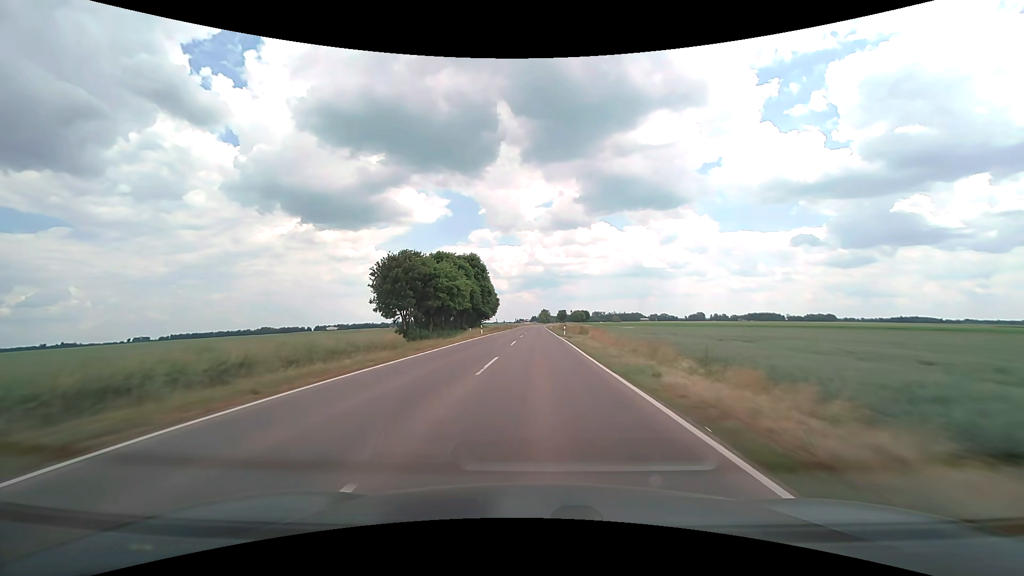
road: tertiary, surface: asphalt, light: Day
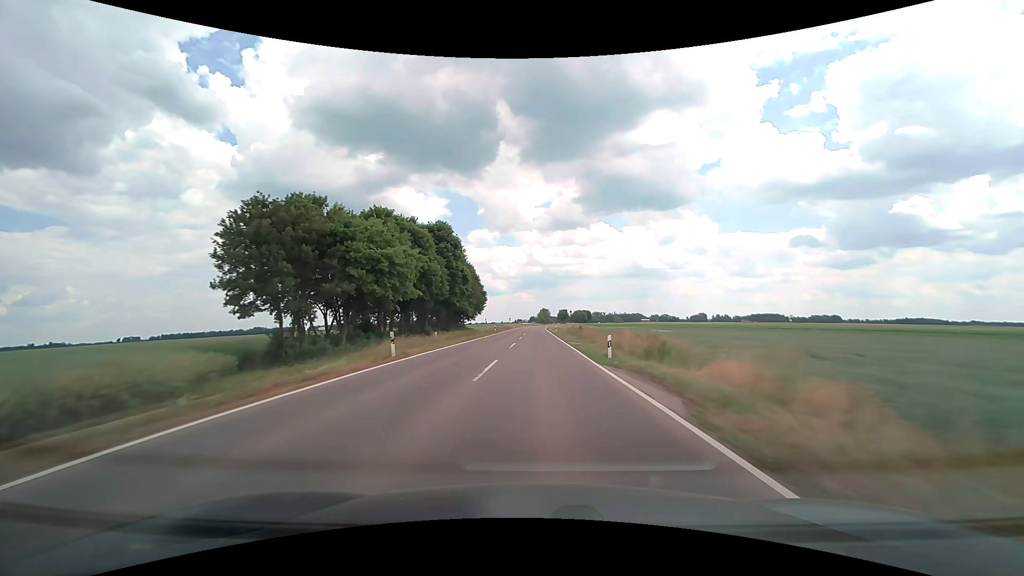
(0.0, +31.2) m; 0°
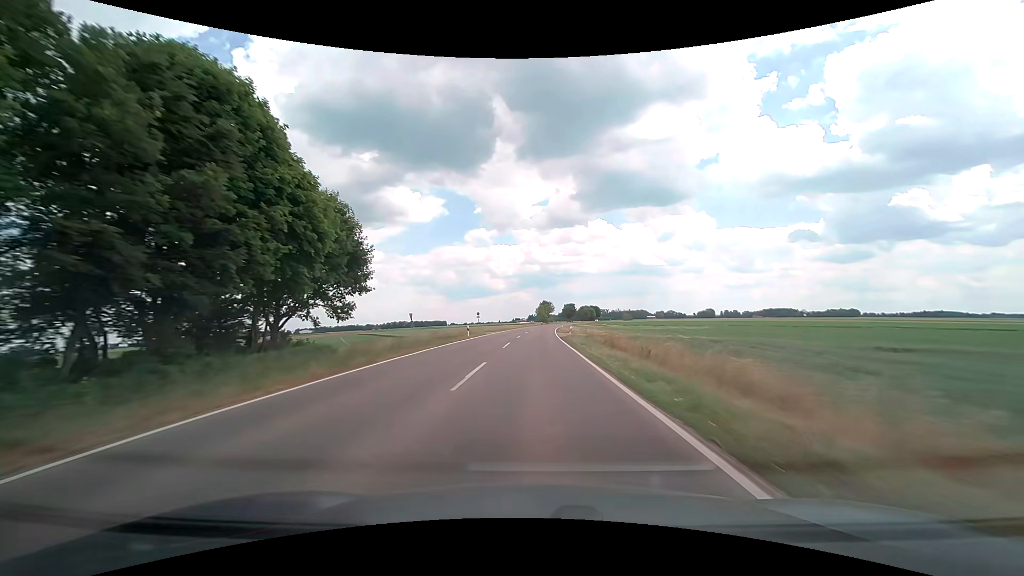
(+0.4, +77.2) m; 0°
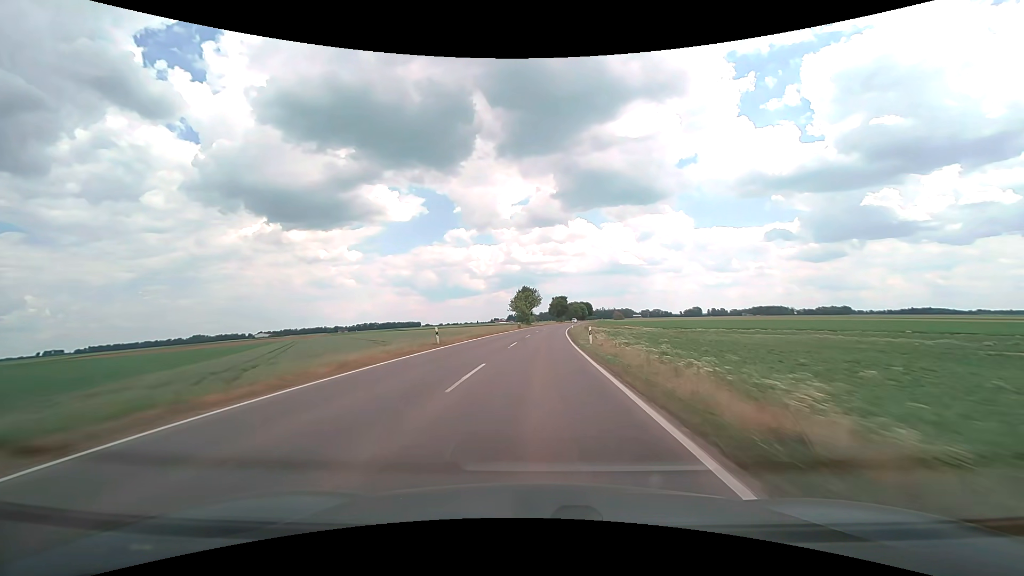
(+1.3, +75.3) m; +2°
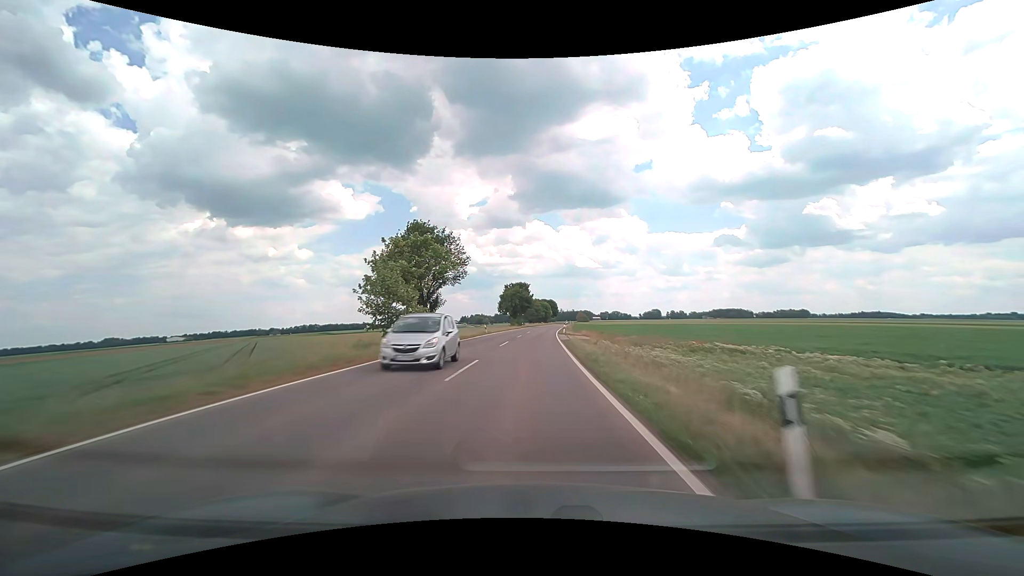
(+3.1, +73.1) m; +5°
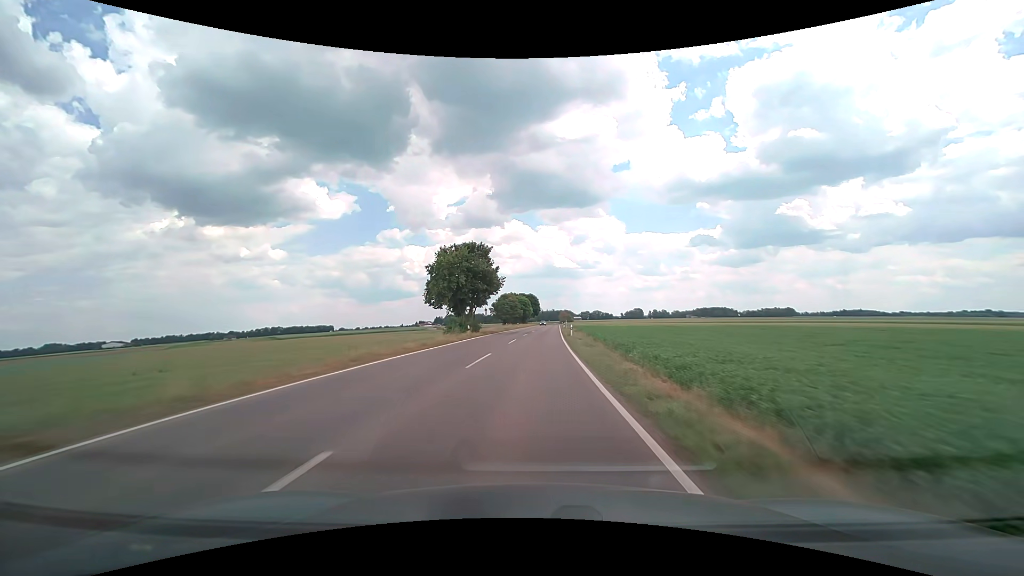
(+1.3, +57.0) m; +3°
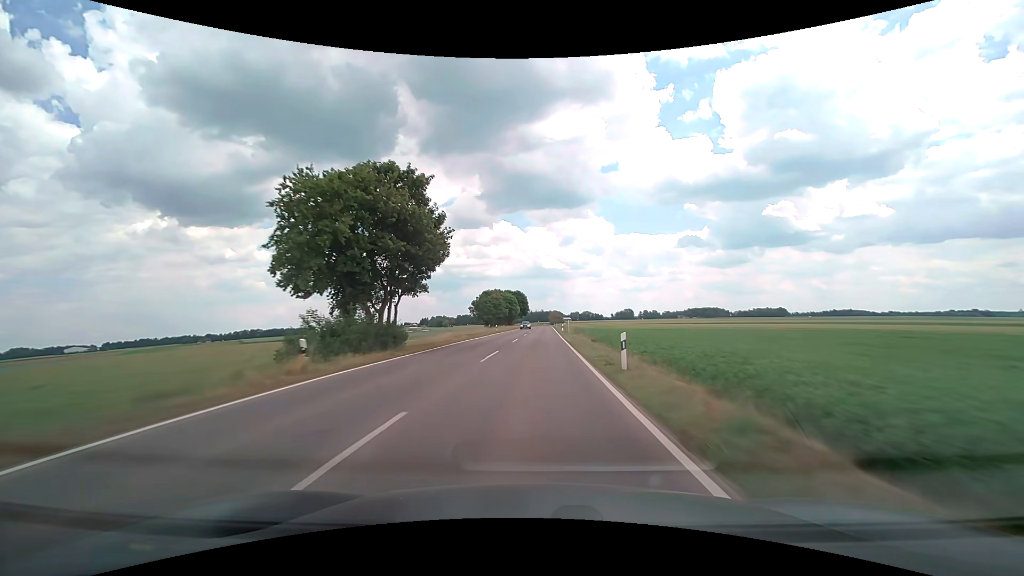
(+0.3, +28.0) m; +1°
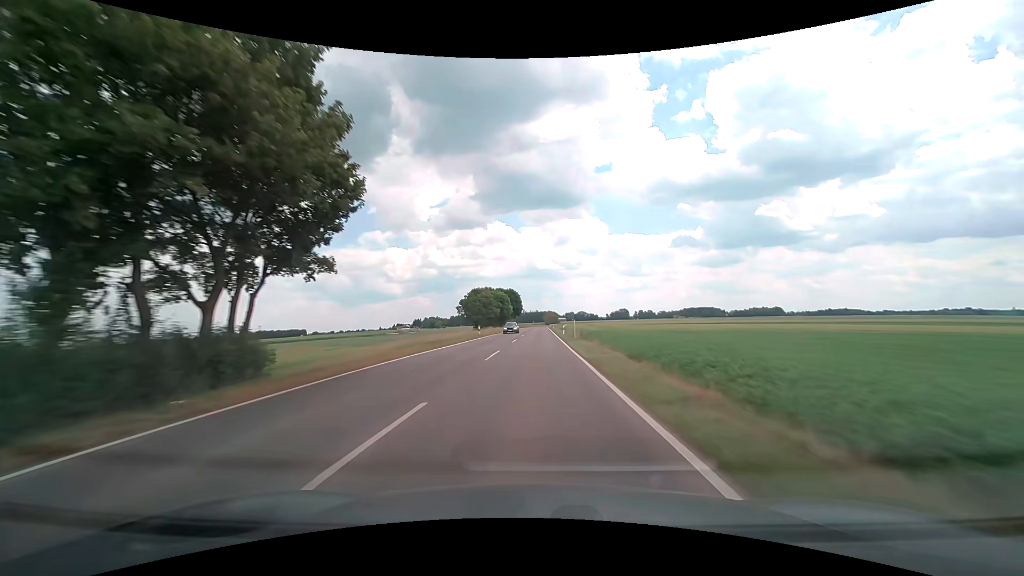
(+0.1, +13.9) m; +1°
(0, +10) (0, +20) (0, +30) (0, +40) (+1, +50) (+1, +60) (+1, +70) (+1, +80) (+1, +90) (+1, +100) m
